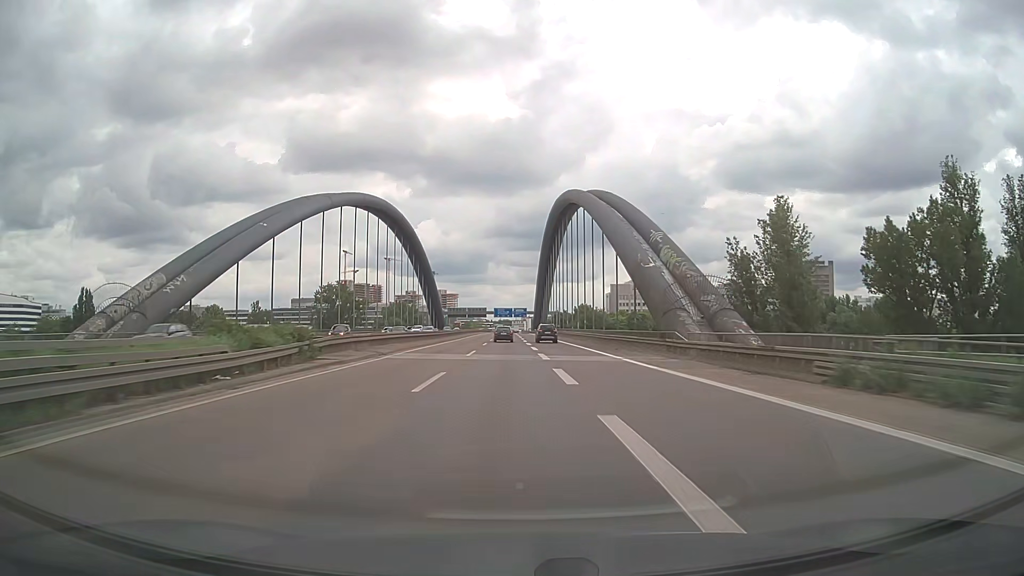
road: motorway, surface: asphalt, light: Day
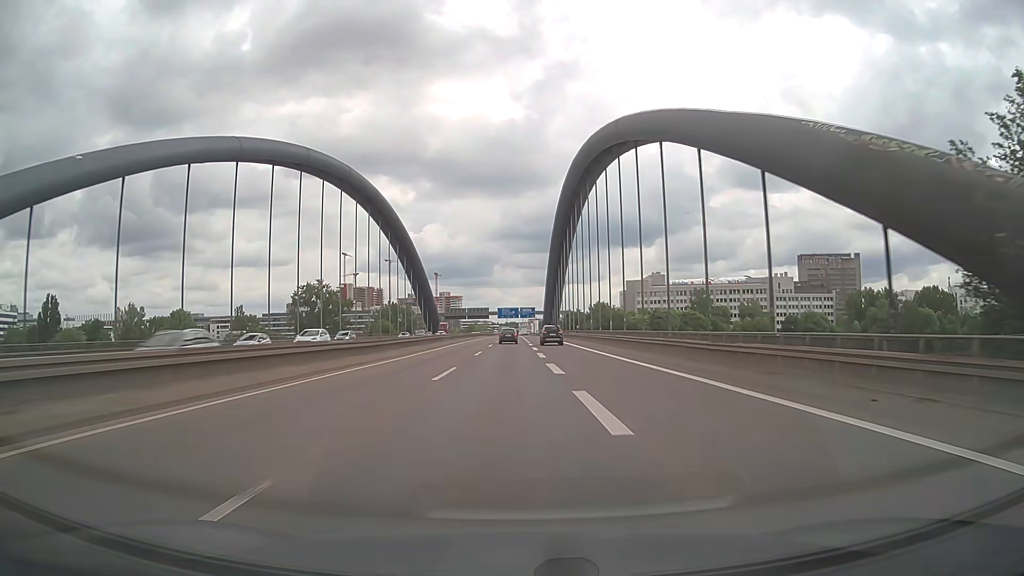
(-0.2, +32.3) m; -1°
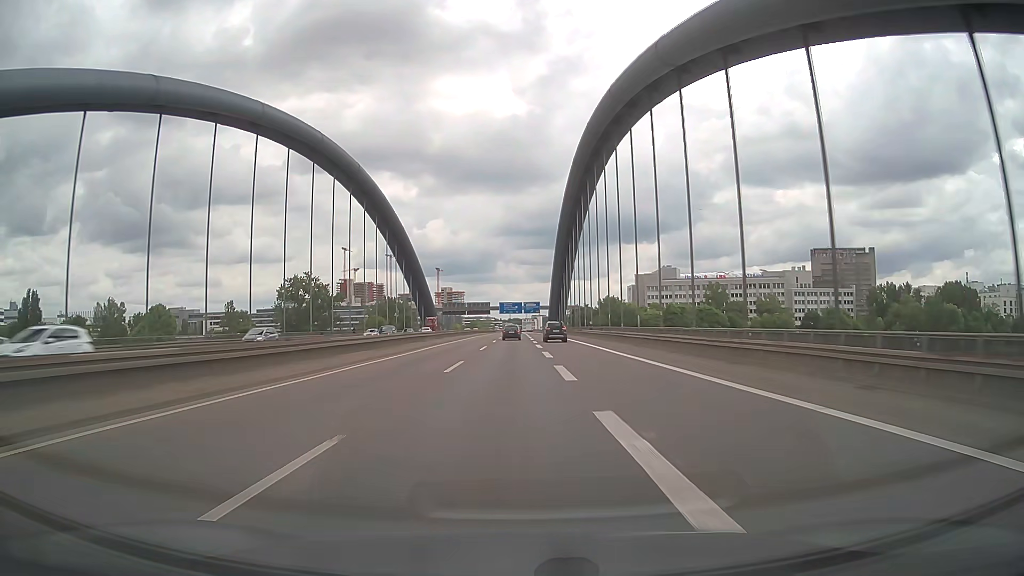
(0.0, +16.1) m; 0°
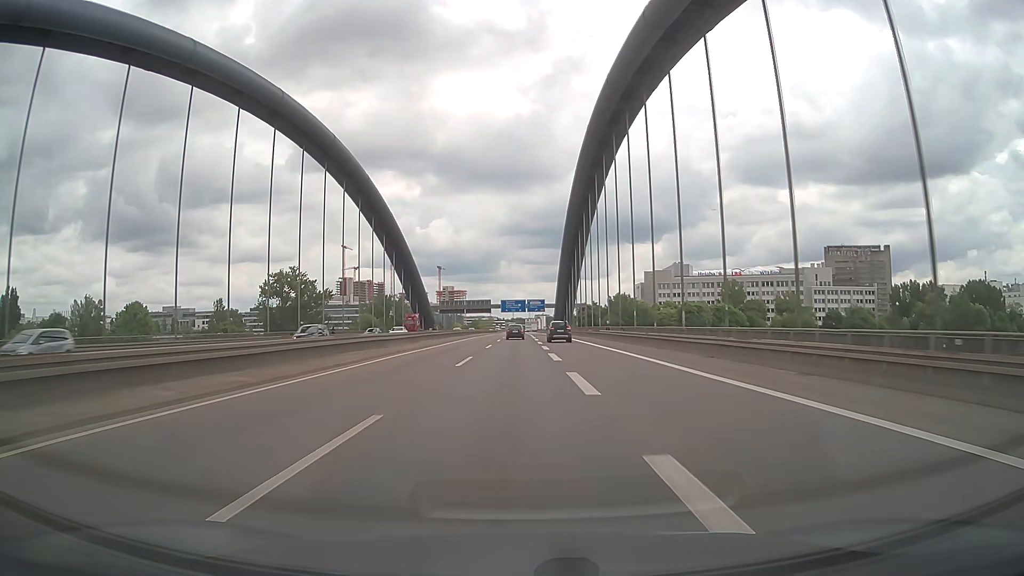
(-0.1, +16.2) m; 0°
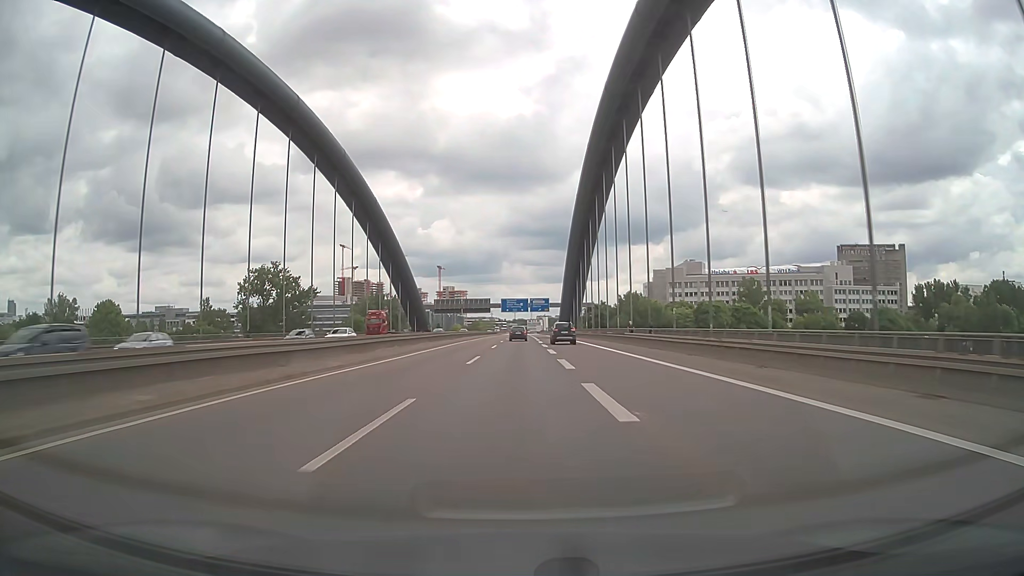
(0.0, +16.1) m; 0°
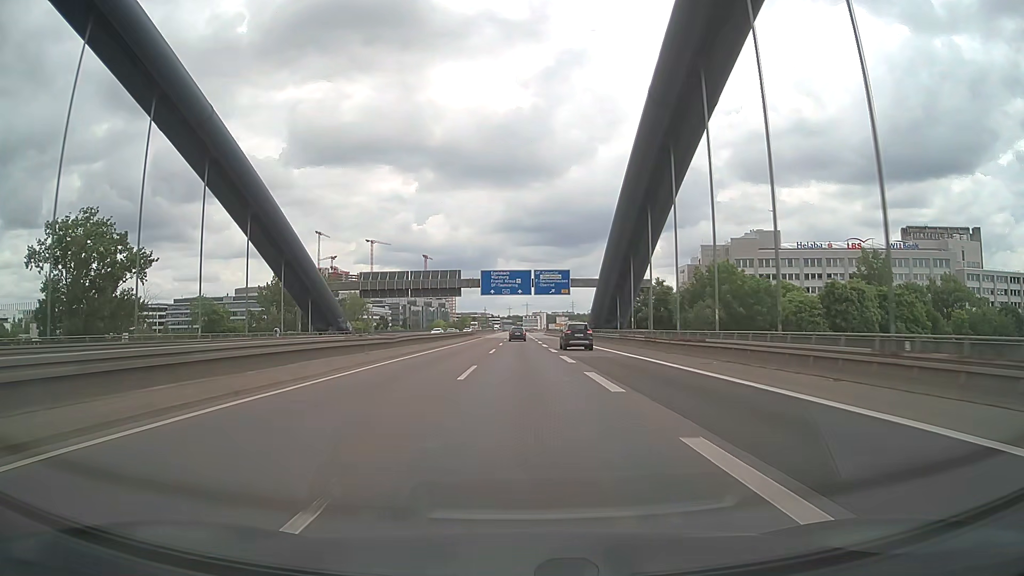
(+0.2, +80.8) m; 0°
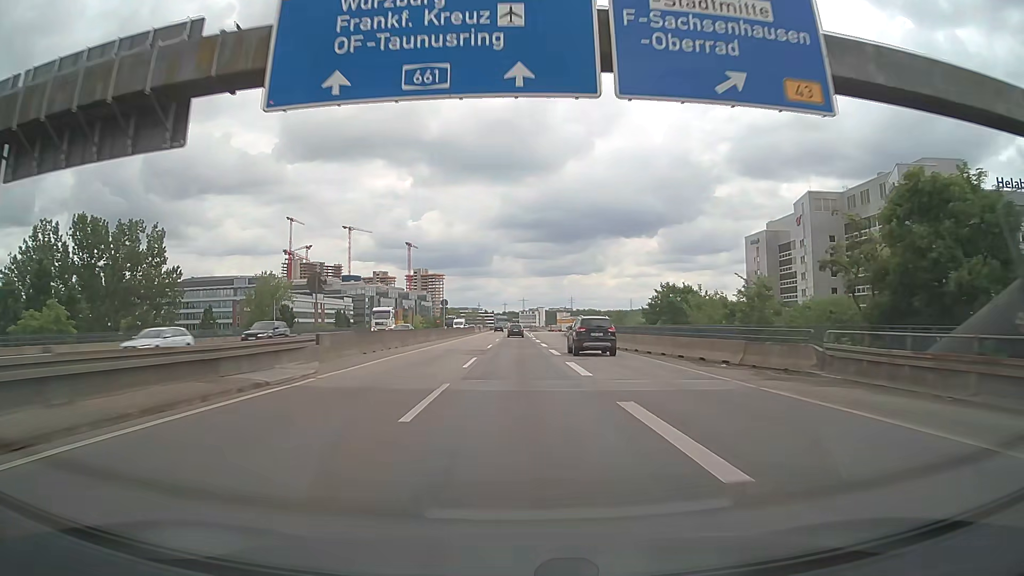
(+0.1, +80.9) m; 0°
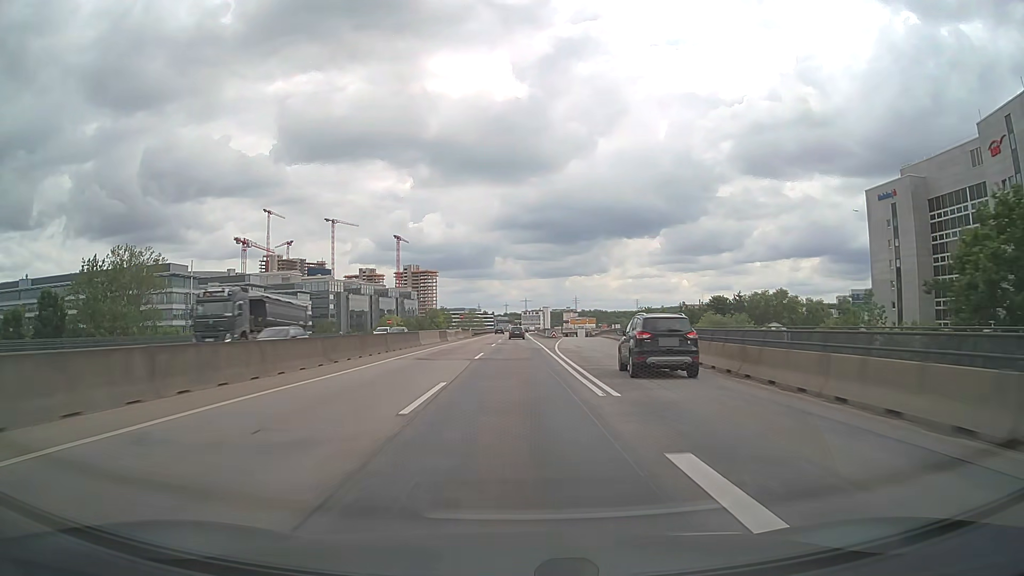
(+0.1, +64.6) m; 0°
(0, +10) (0, +20) (0, +30) (0, +40) (0, +50) (0, +60) (0, +70) (0, +80) (0, +90) (0, +100) m
